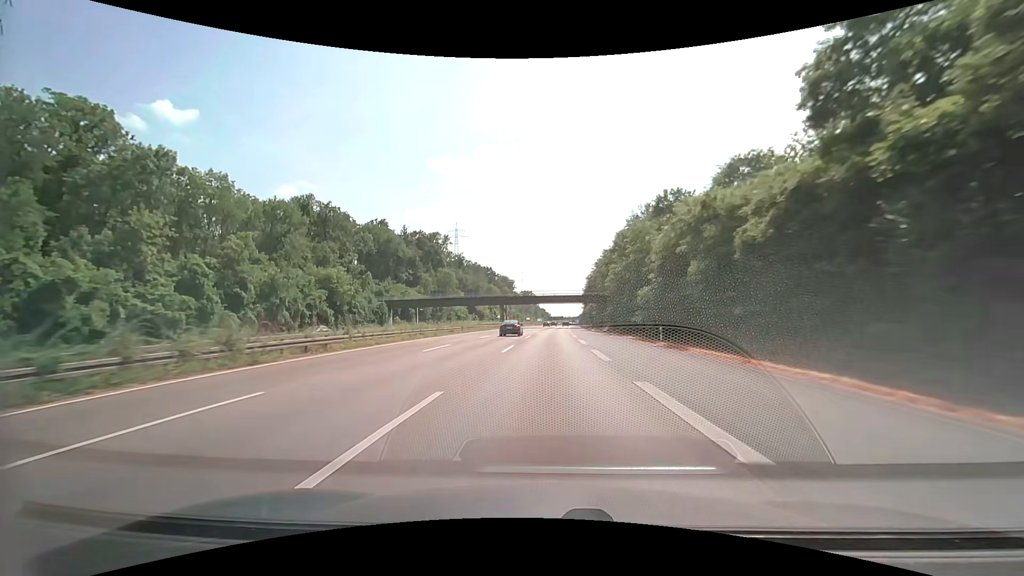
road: motorway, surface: asphalt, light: Day
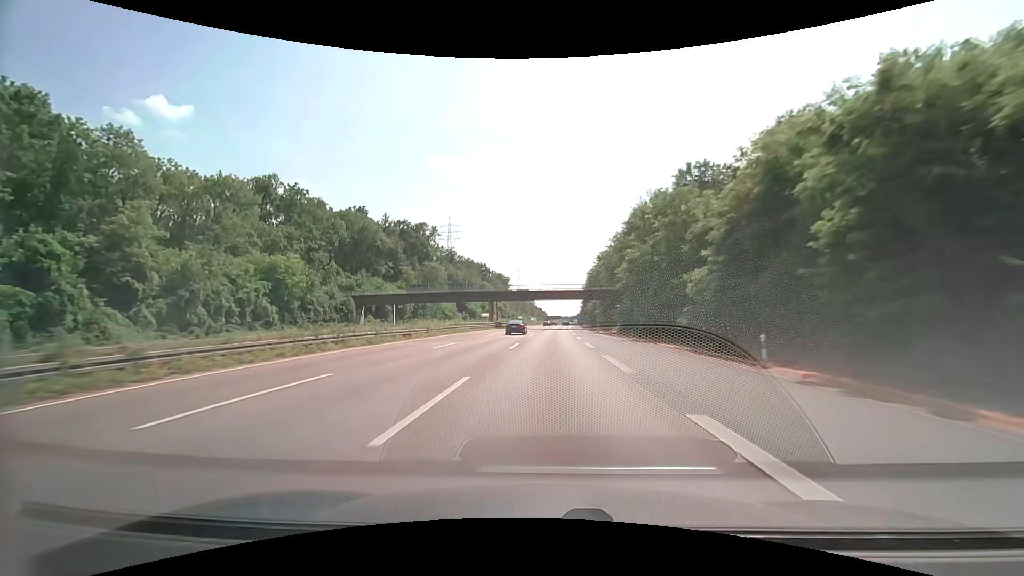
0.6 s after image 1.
(0.0, +15.8) m; 0°
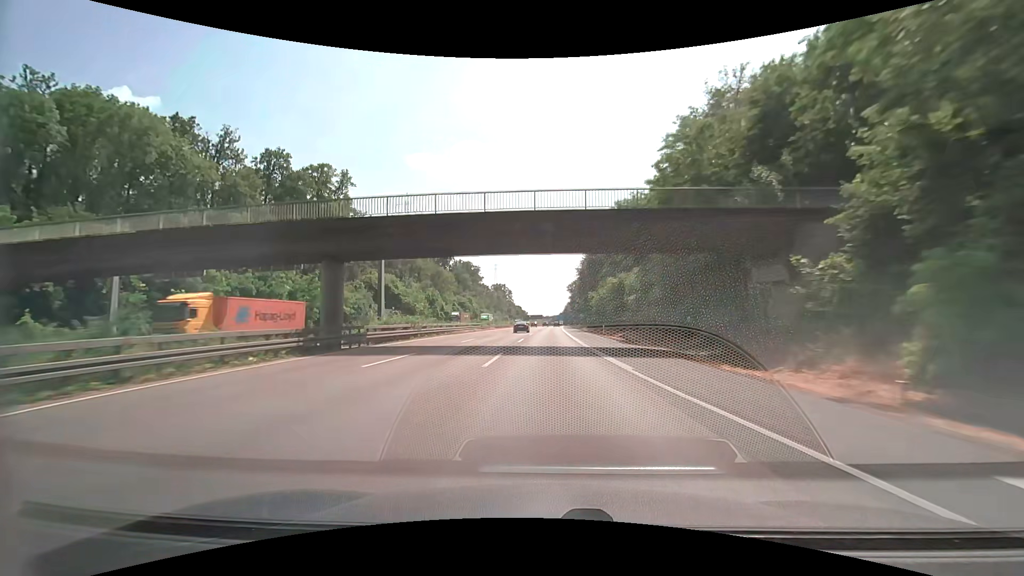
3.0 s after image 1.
(+1.2, +63.1) m; +2°
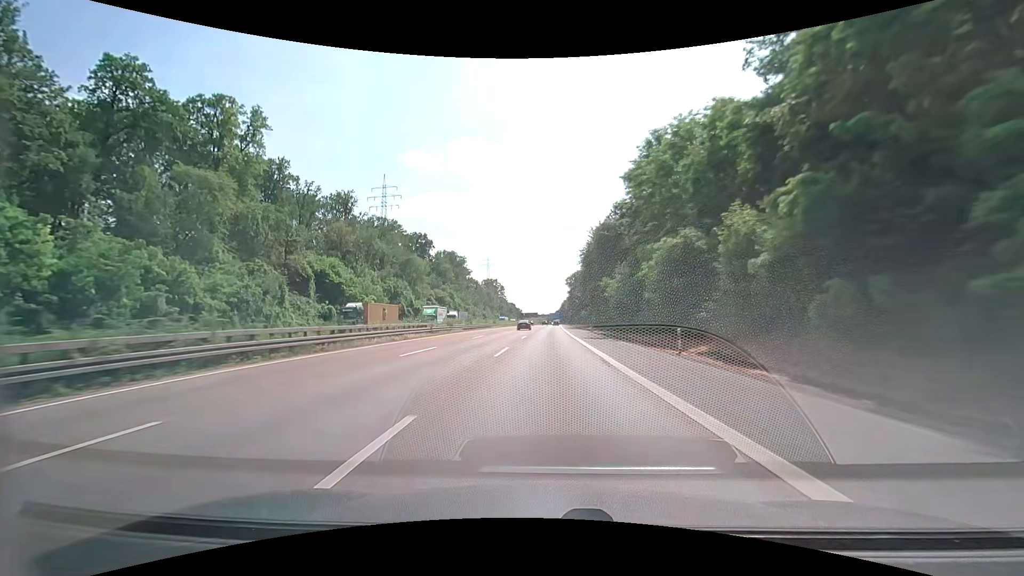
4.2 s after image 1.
(+0.2, +31.6) m; +1°
(0, +10) (0, +20) (0, +30) (0, +40) (0, +50) (+1, +60) (+1, +70) (+1, +80) (+1, +90) (+2, +100) m
